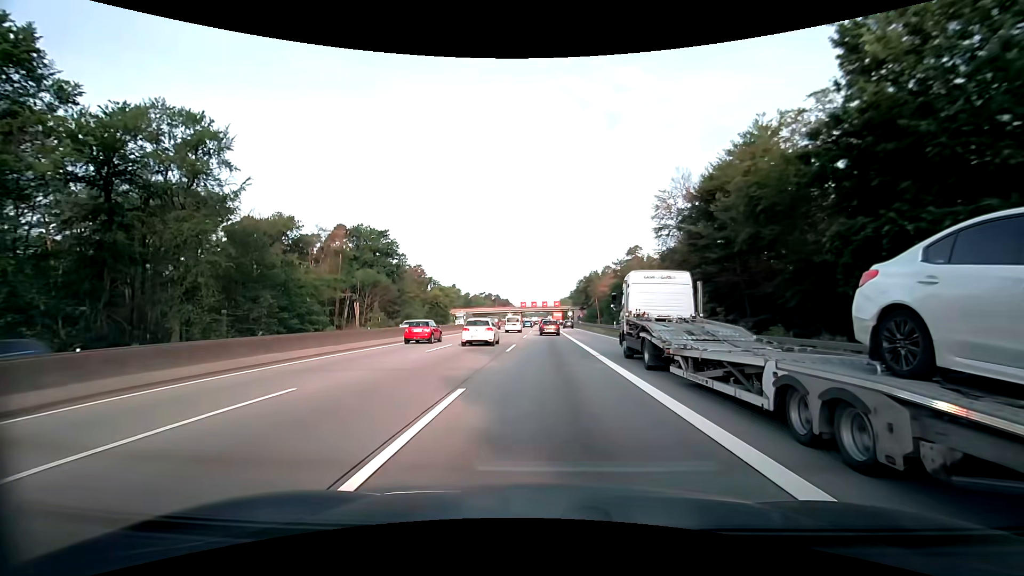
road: motorway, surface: asphalt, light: Day
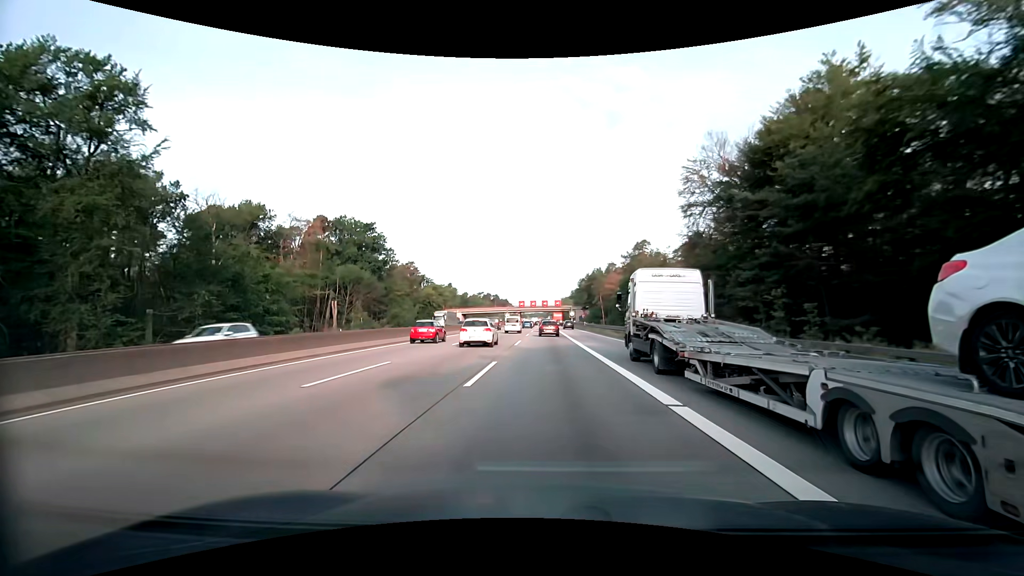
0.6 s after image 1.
(0.0, +11.5) m; 0°
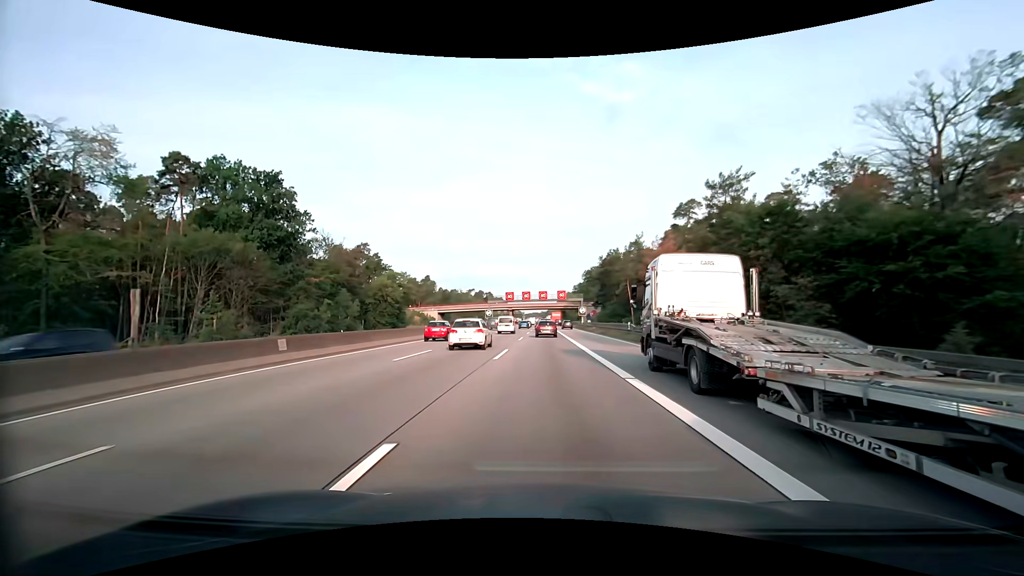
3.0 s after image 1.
(+0.2, +46.8) m; 0°
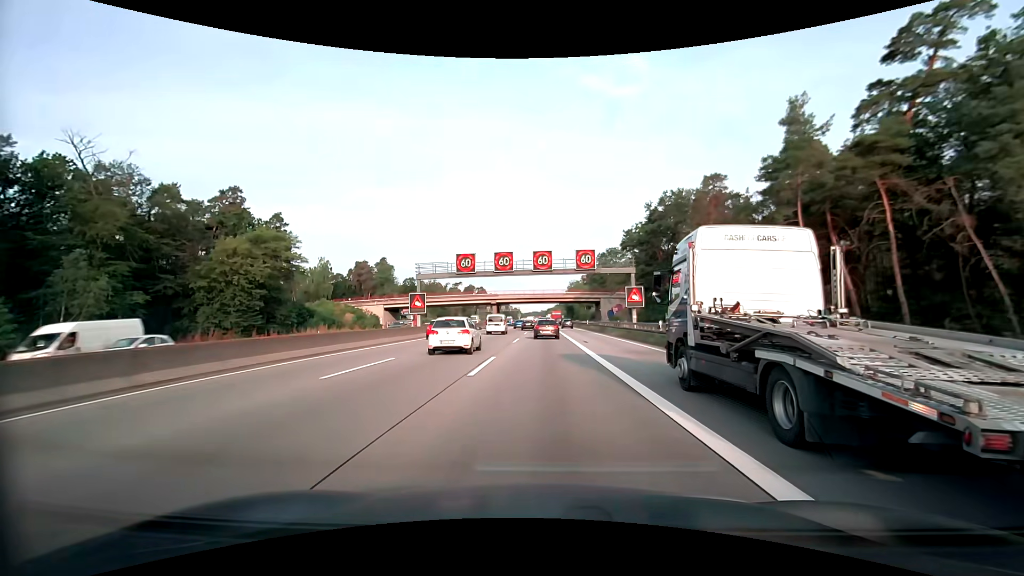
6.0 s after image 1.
(-0.1, +59.6) m; 0°
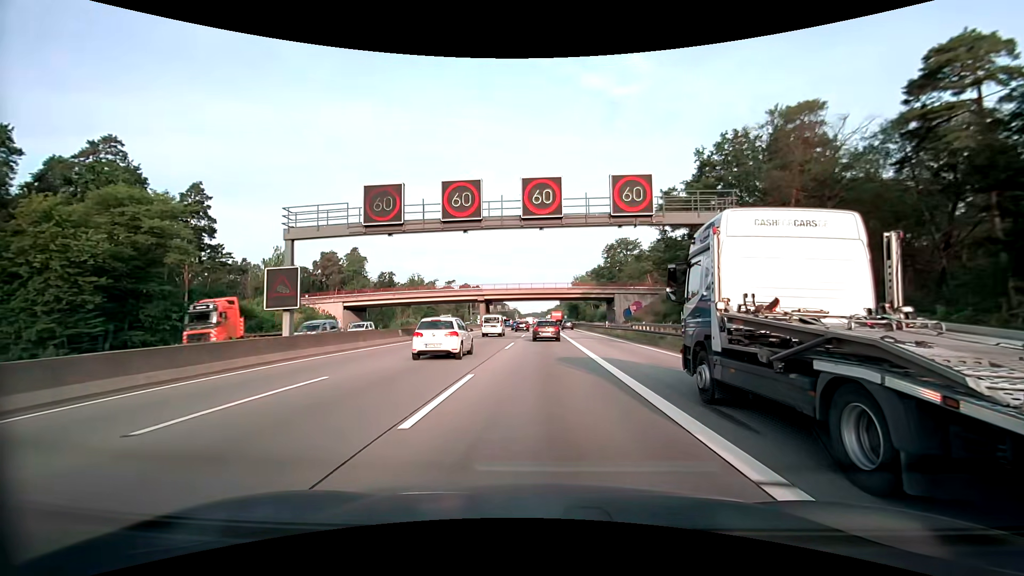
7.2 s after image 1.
(-0.2, +23.6) m; -1°
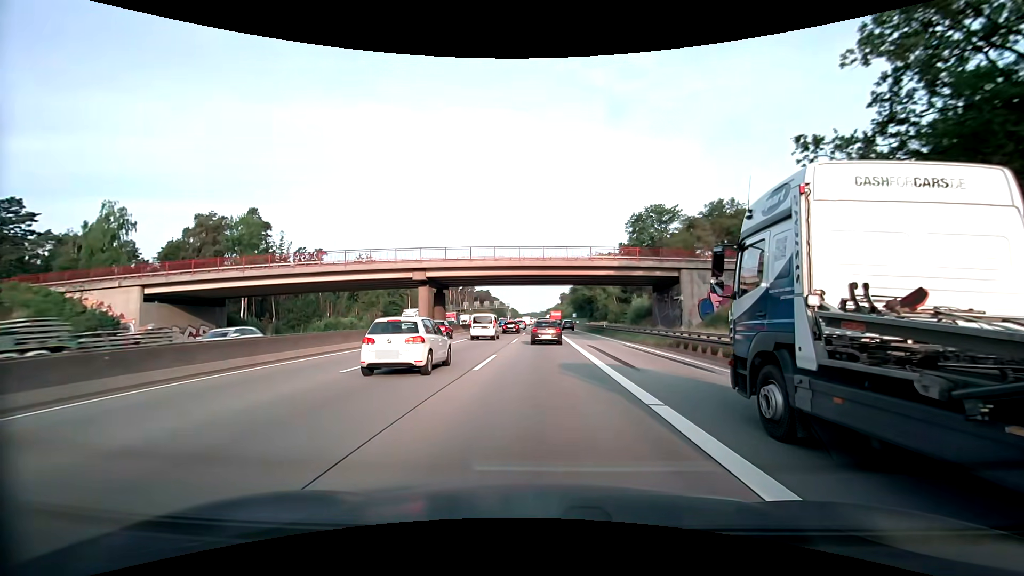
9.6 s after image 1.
(+0.1, +46.5) m; +1°
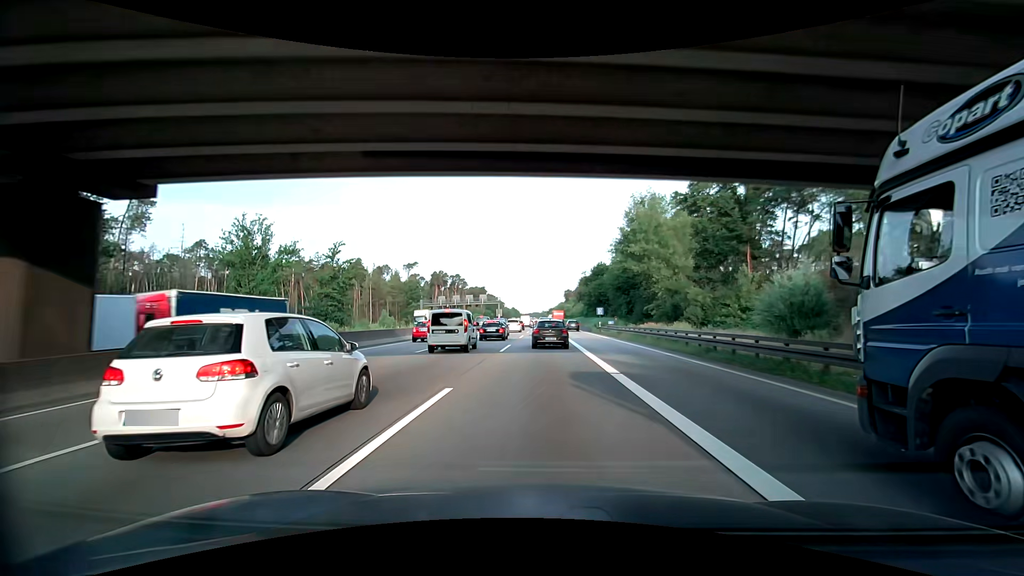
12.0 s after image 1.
(-0.4, +45.7) m; -1°
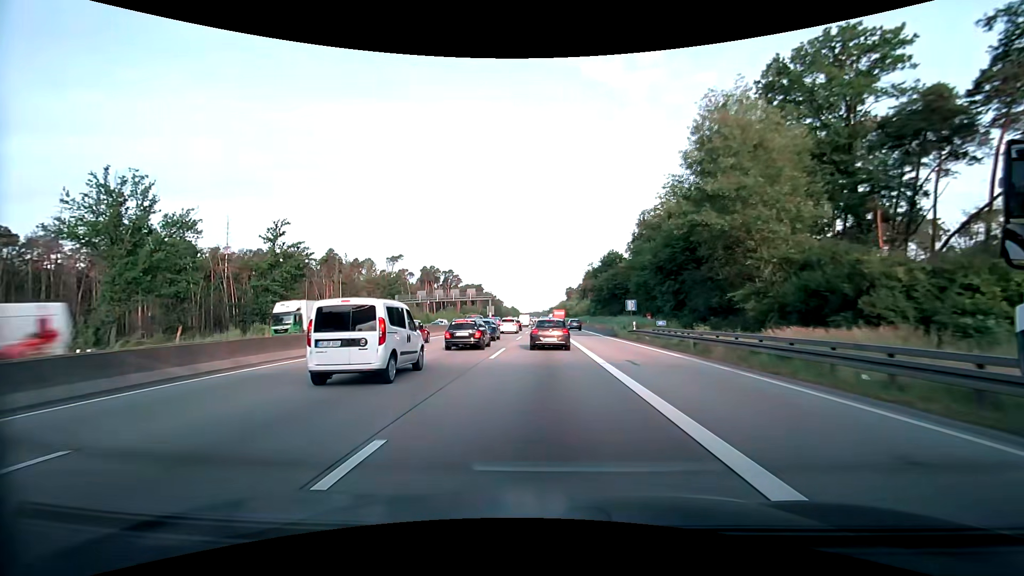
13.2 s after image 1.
(0.0, +22.3) m; 0°
(0, +10) (0, +20) (0, +30) (0, +40) (0, +50) (0, +60) (0, +70) (0, +80) (0, +90) (0, +100) m
